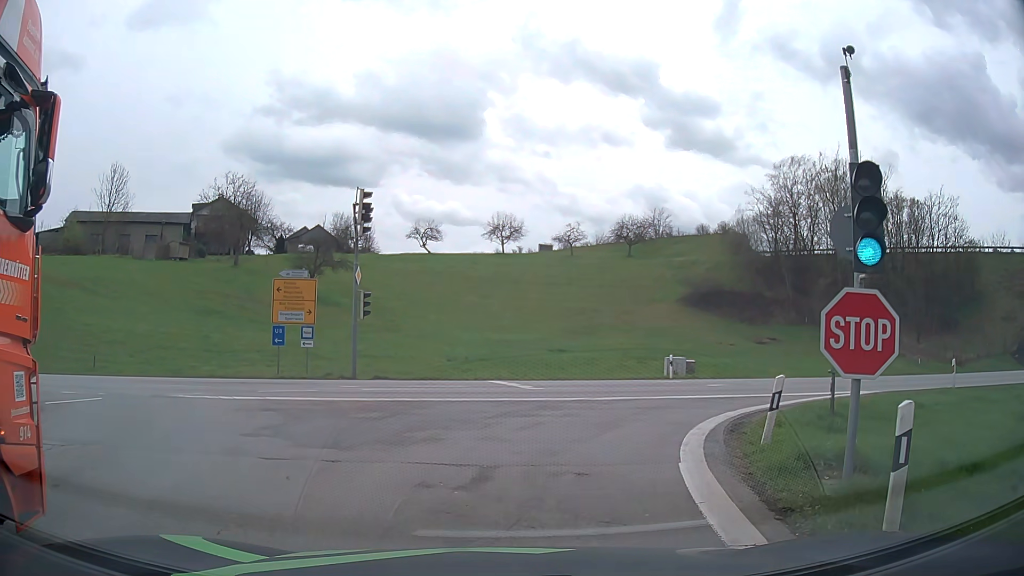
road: motorway_link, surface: asphalt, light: Day
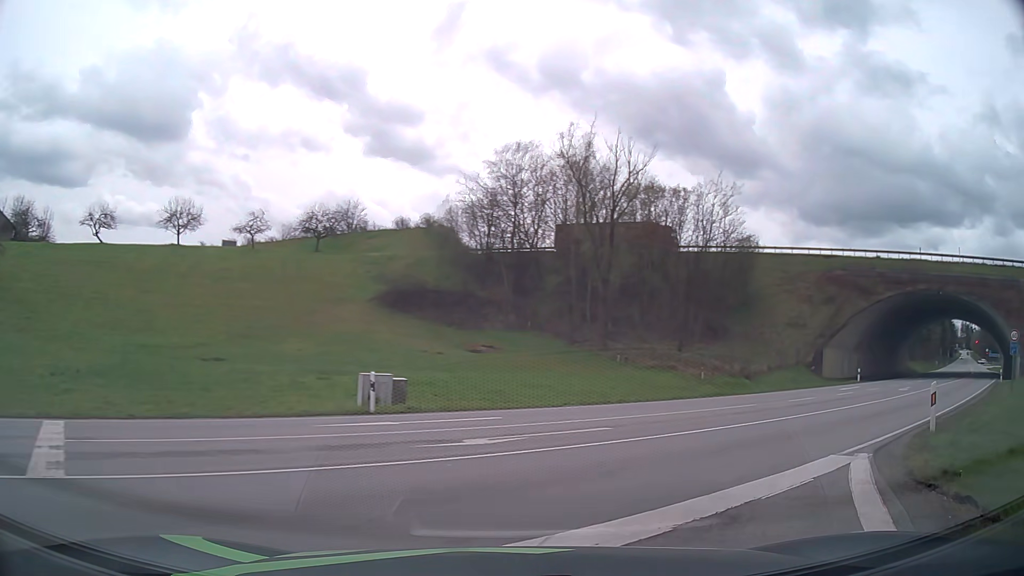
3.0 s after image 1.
(+1.6, +13.2) m; +24°
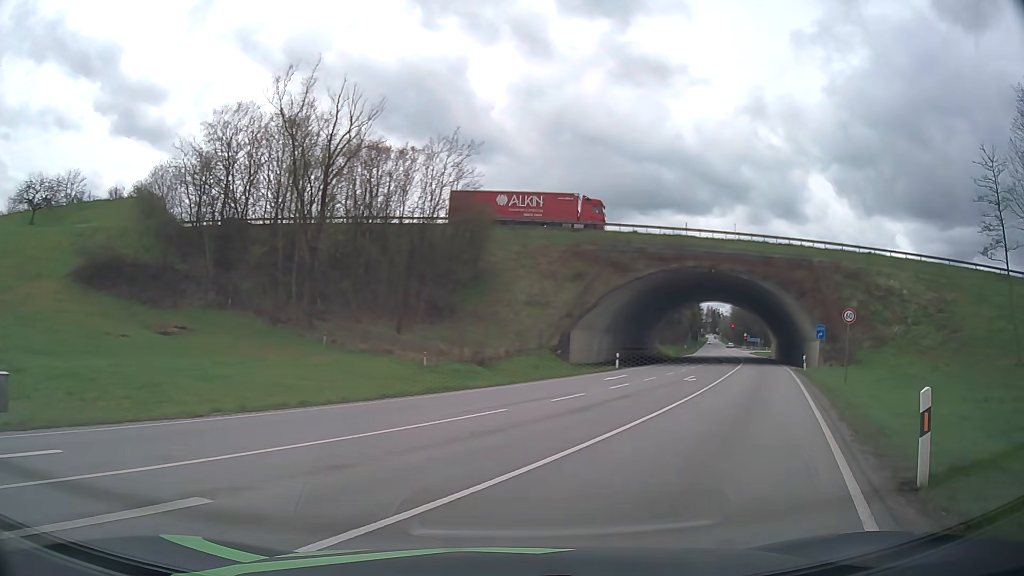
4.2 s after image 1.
(+1.8, +7.8) m; +24°
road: primary
